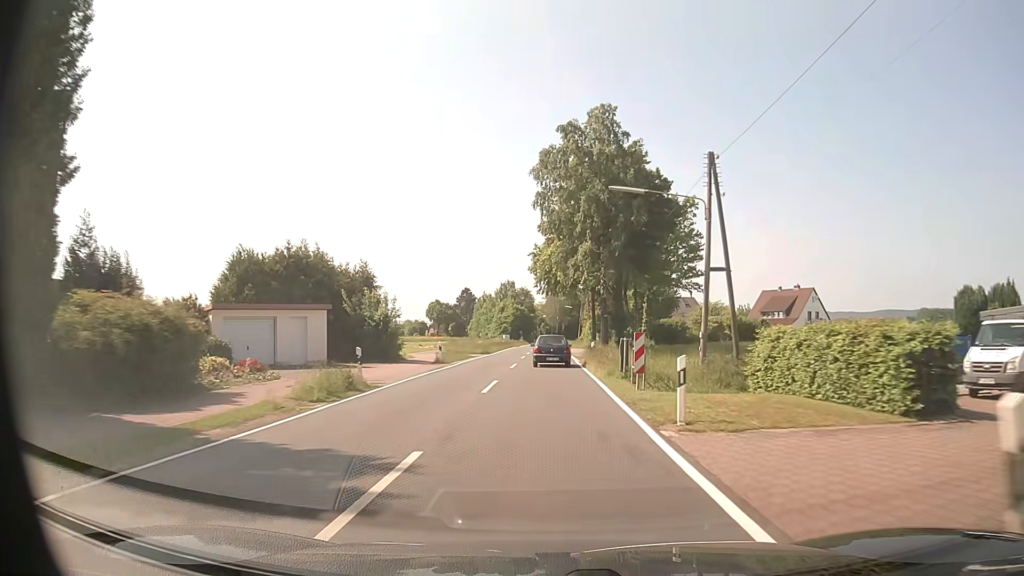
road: tertiary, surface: asphalt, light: Day
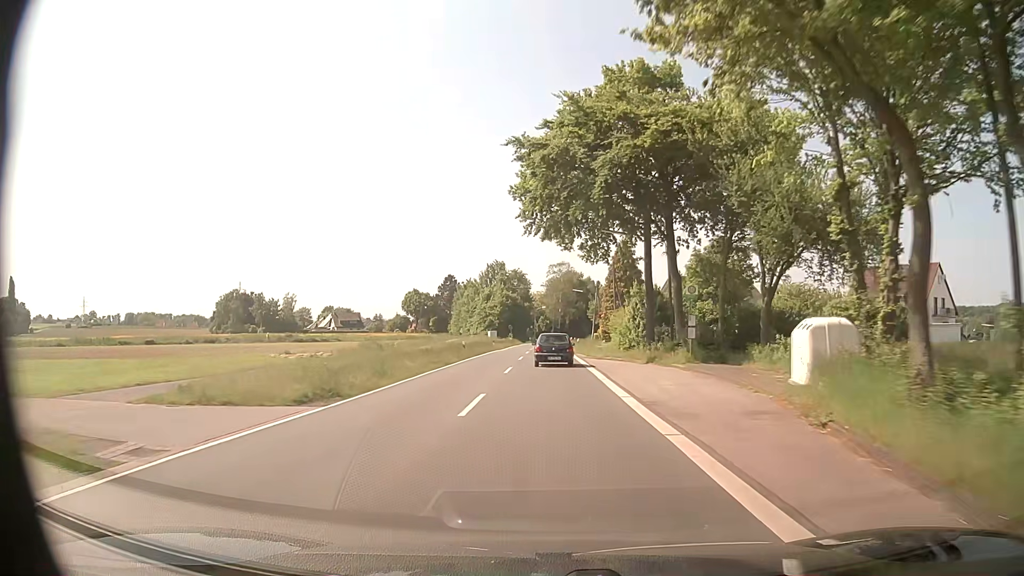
(+0.5, +40.7) m; +1°
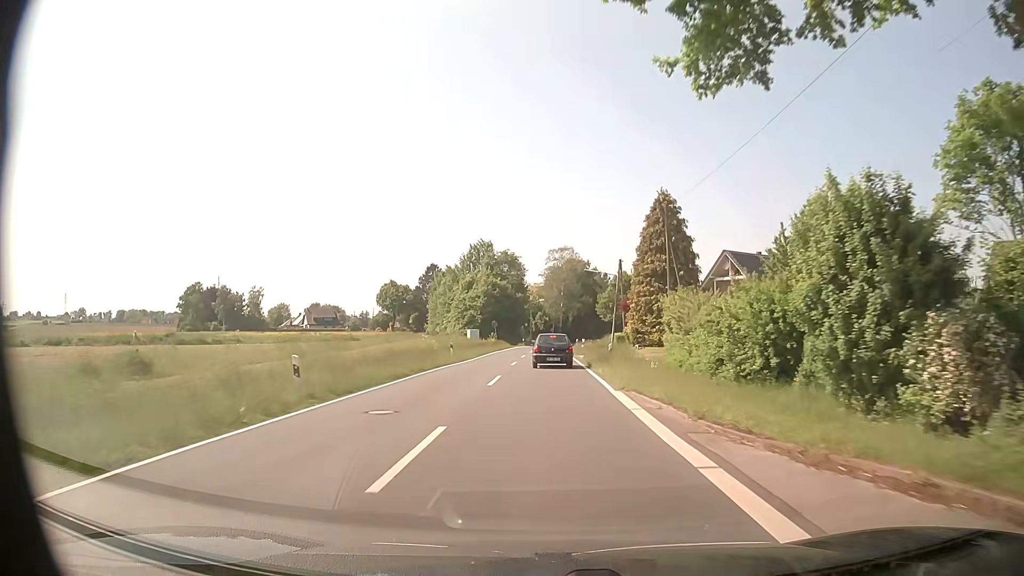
(+0.1, +29.5) m; -1°
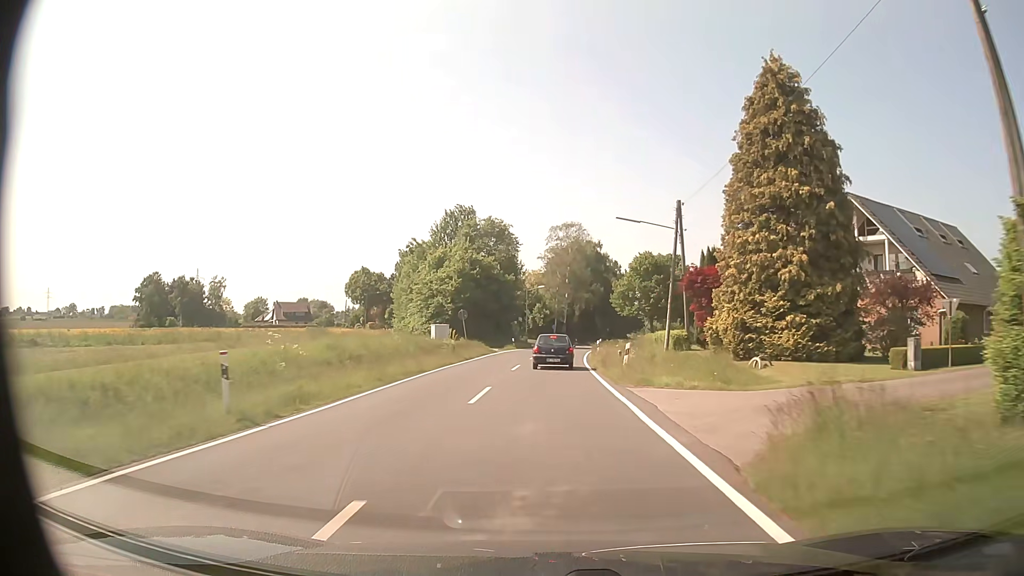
(+0.4, +28.2) m; +1°
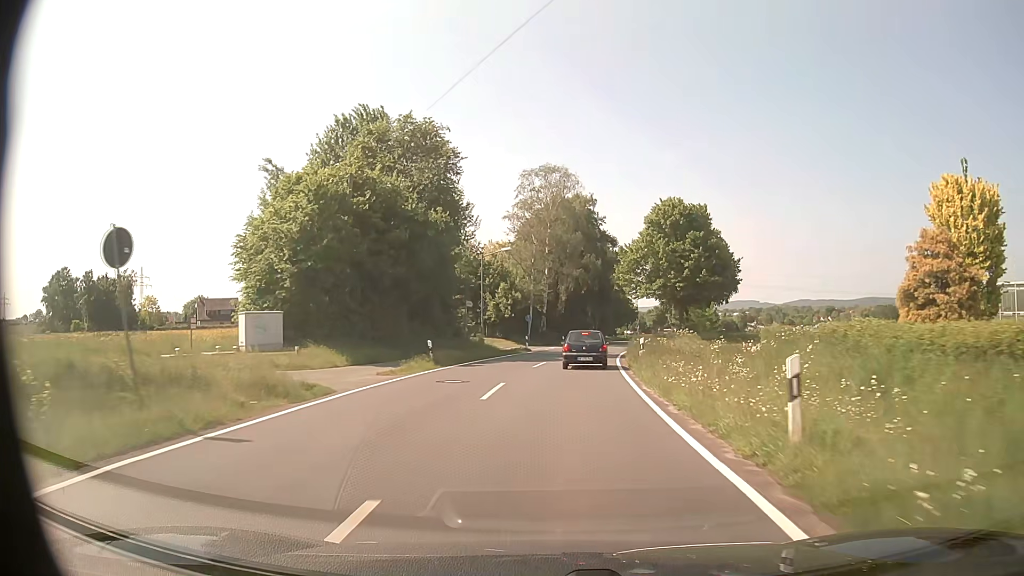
(+0.4, +35.9) m; +2°
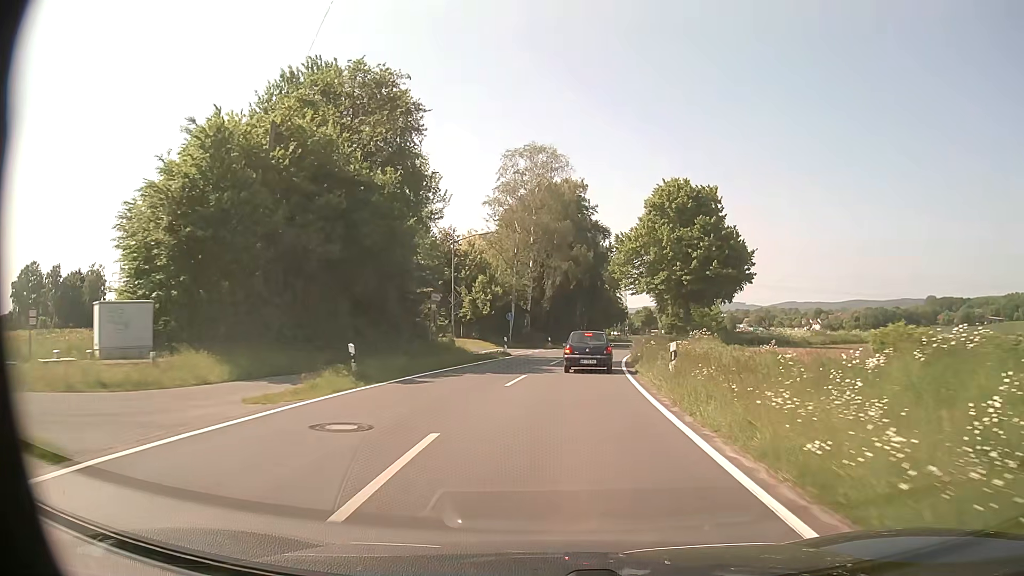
(0.0, +8.6) m; +1°
(0, +10) (+1, +20) (+2, +30) (+3, +40) (+5, +50) (+6, +60) (+8, +69) (+10, +79) (+12, +89) (+13, +99) m
